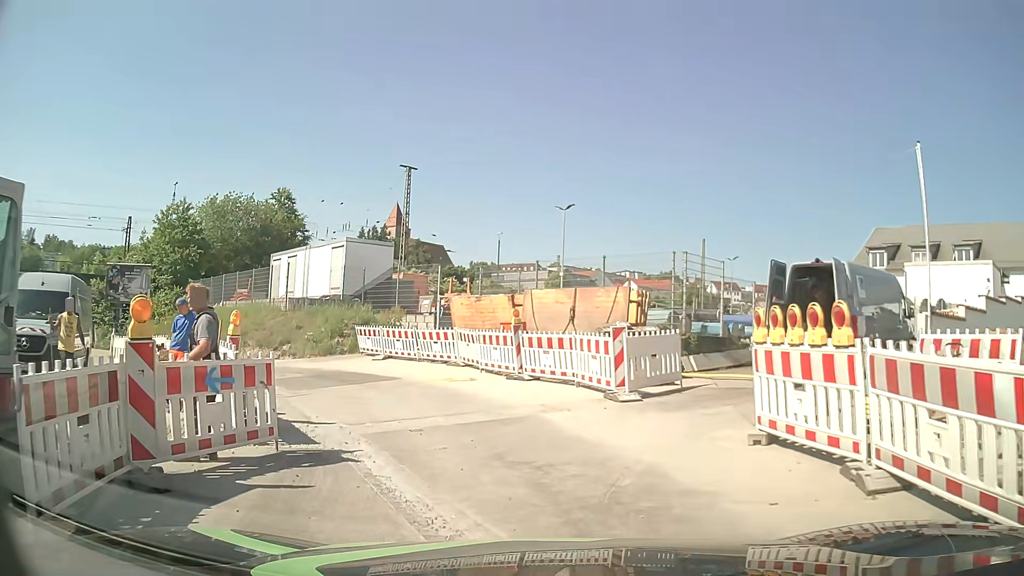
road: tertiary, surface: asphalt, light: Day
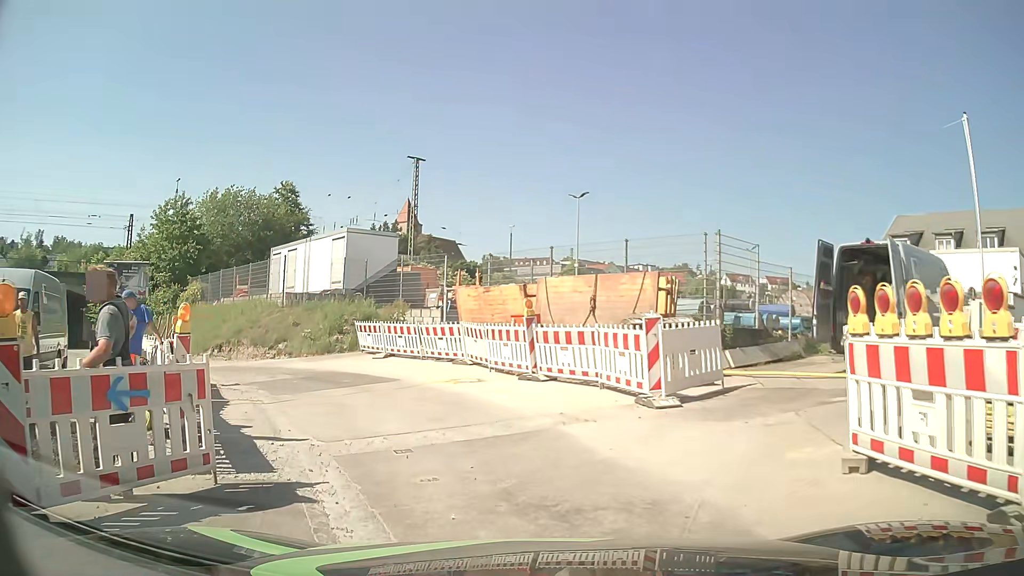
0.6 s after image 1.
(0.0, +2.0) m; -3°
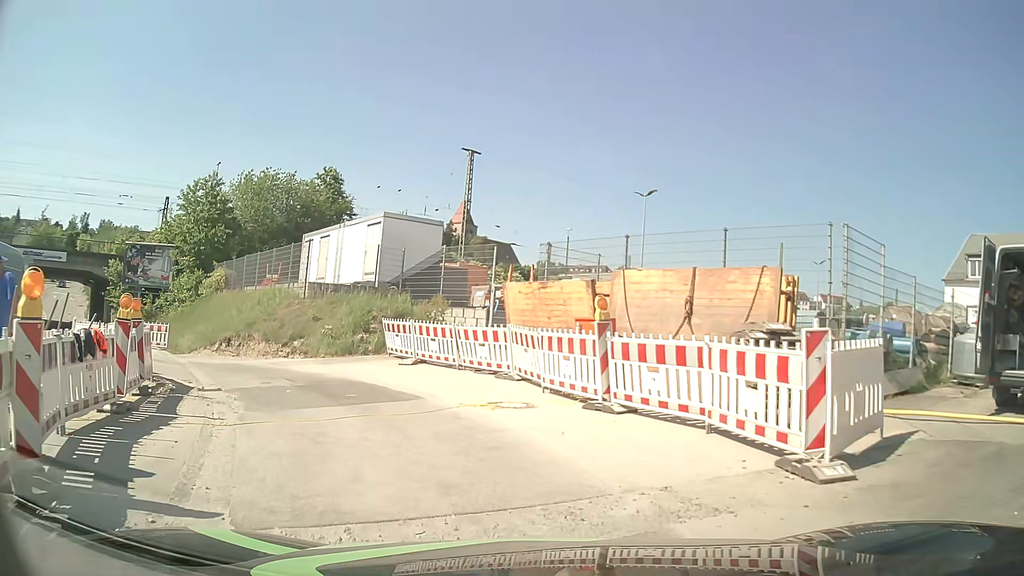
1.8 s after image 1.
(-0.1, +3.9) m; -4°
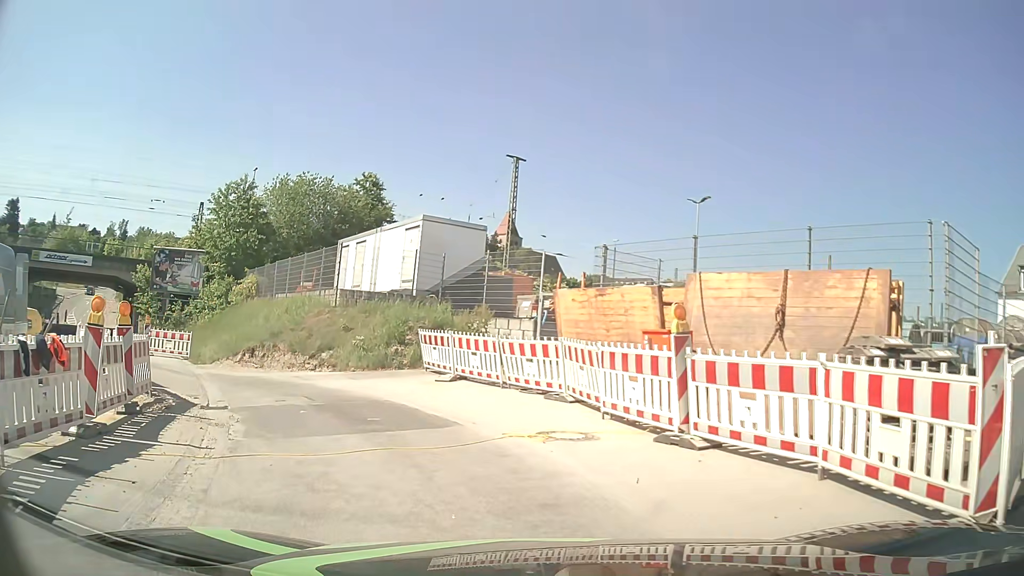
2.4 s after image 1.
(0.0, +1.9) m; -4°
